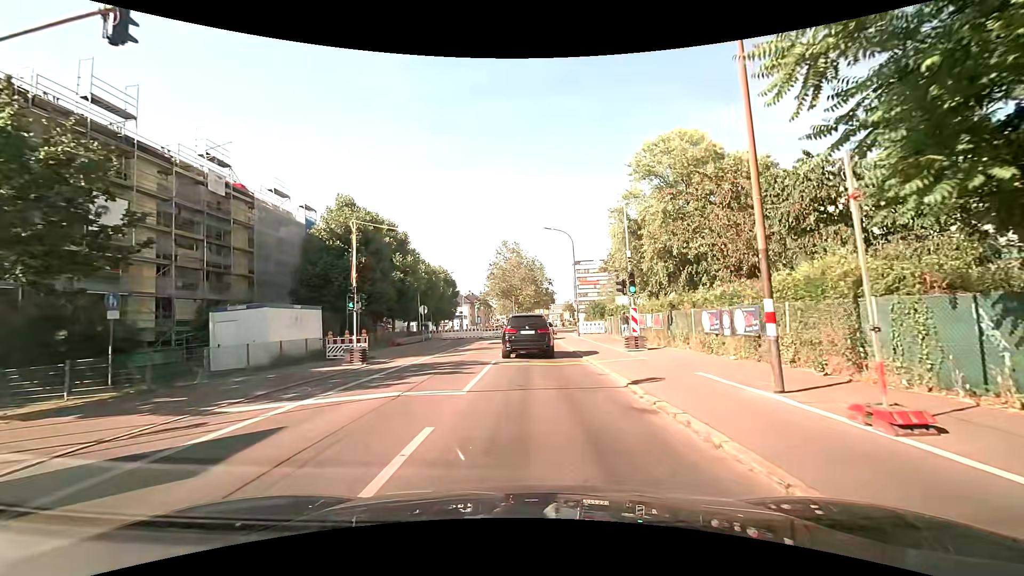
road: secondary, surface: asphalt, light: Day
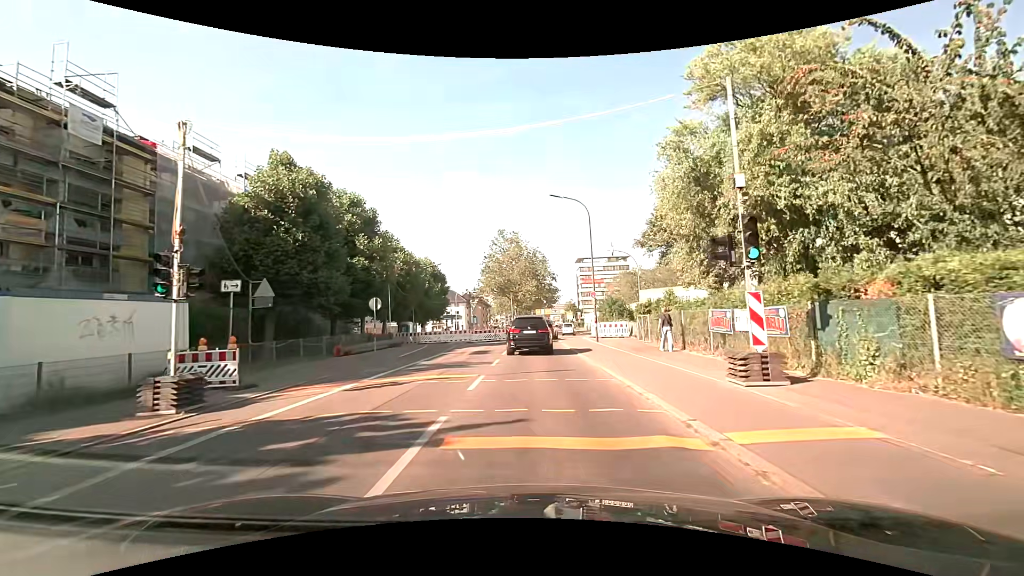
(0.0, +10.9) m; 0°
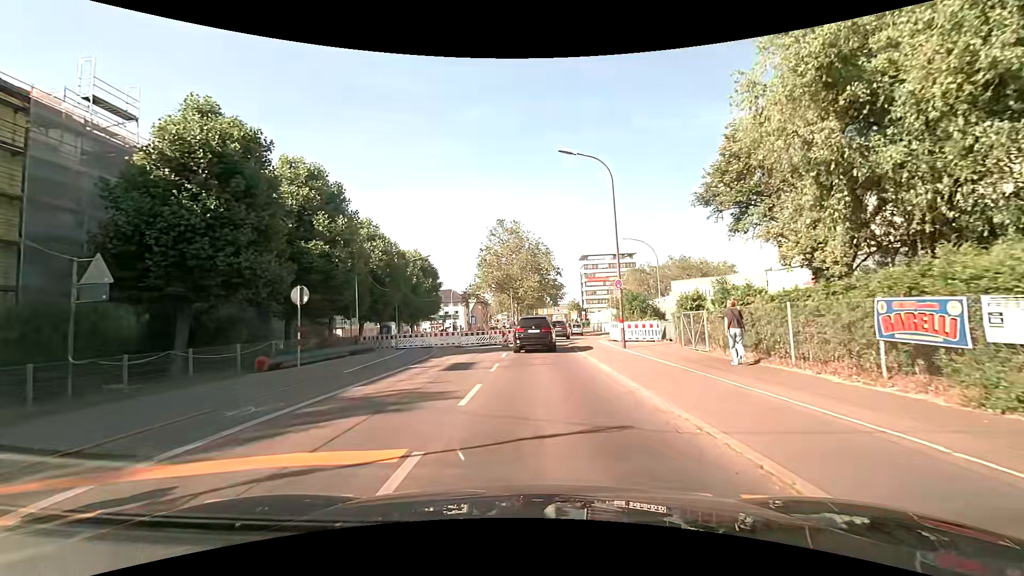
(0.0, +8.0) m; 0°
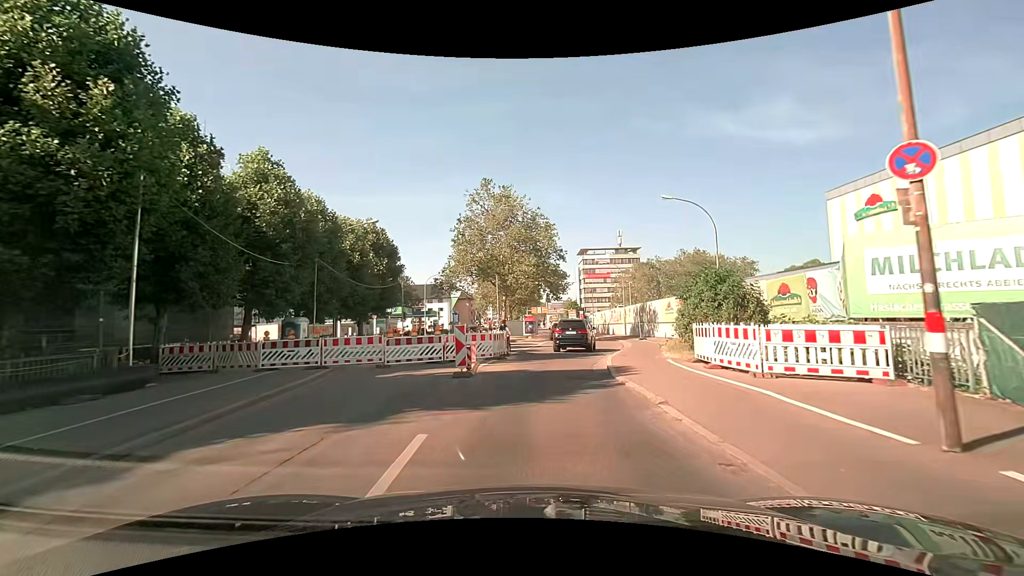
(0.0, +17.4) m; 0°
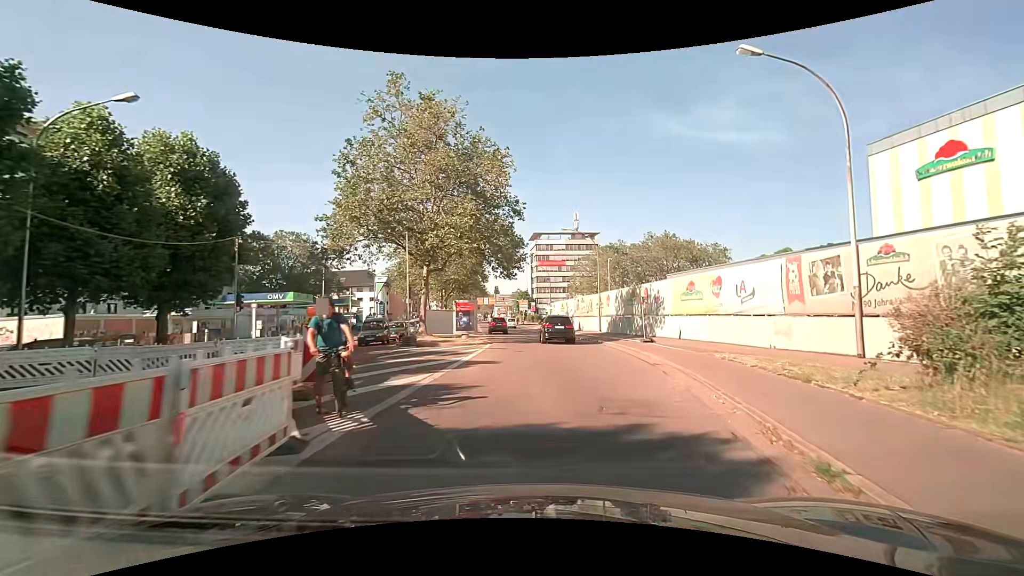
(+0.8, +18.8) m; +6°
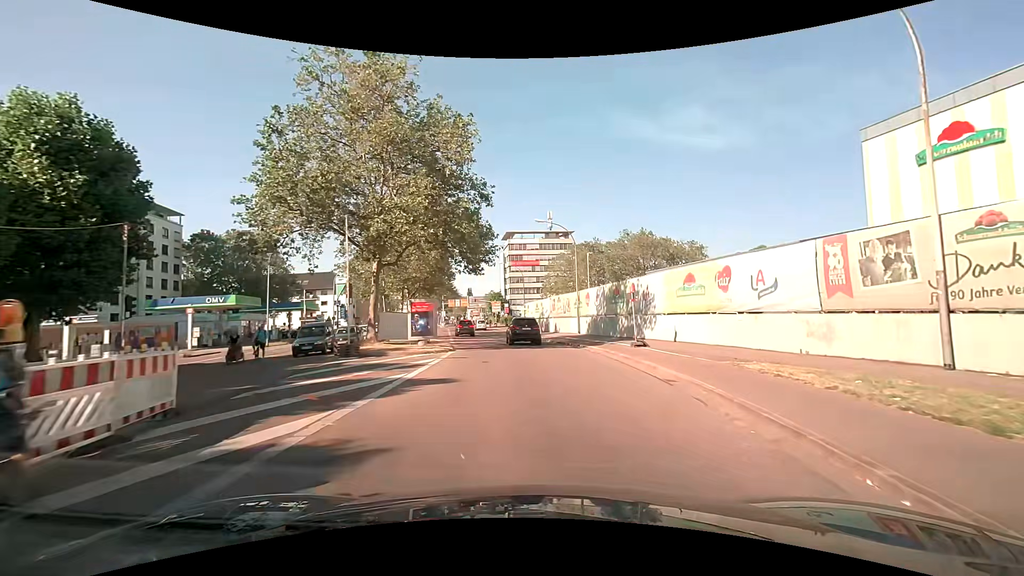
(+0.1, +4.8) m; +3°
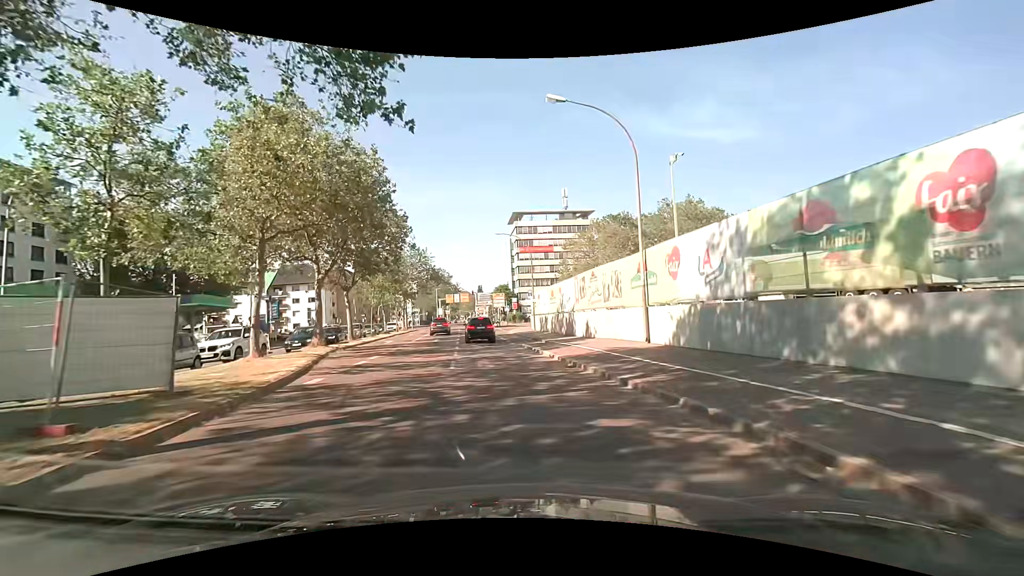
(+0.3, +23.6) m; -1°
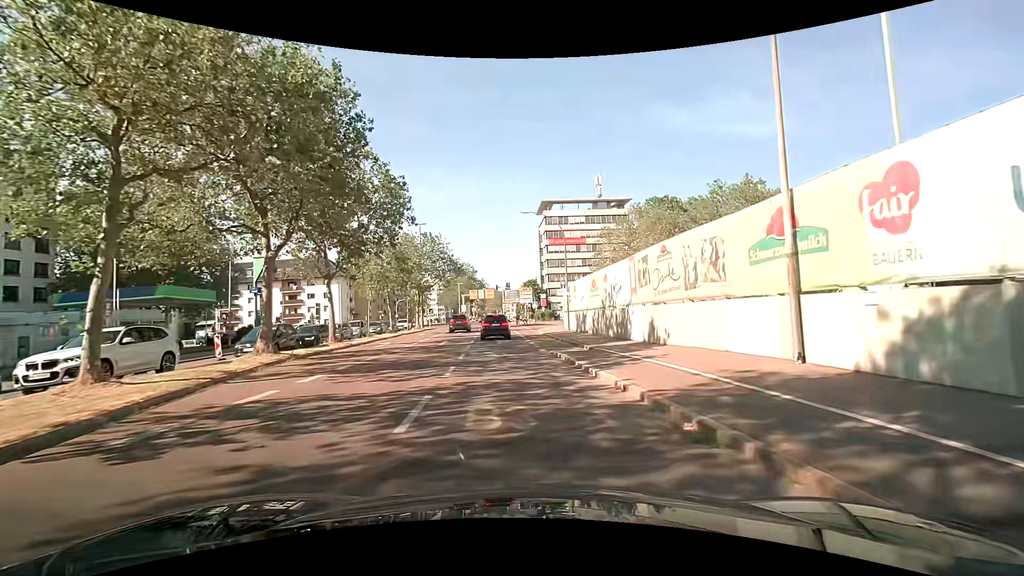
(-0.4, +8.9) m; -5°
